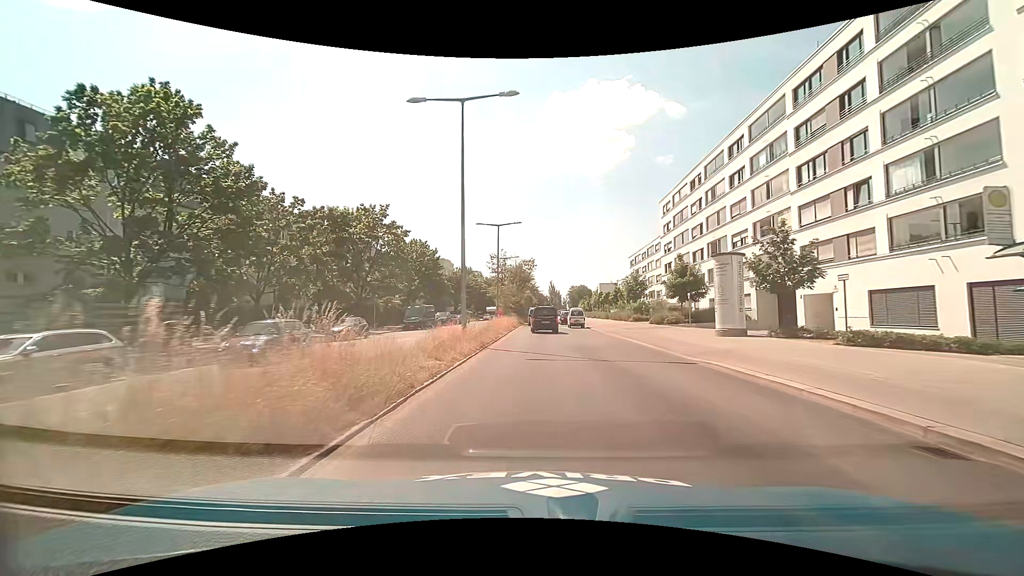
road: secondary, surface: asphalt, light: Day
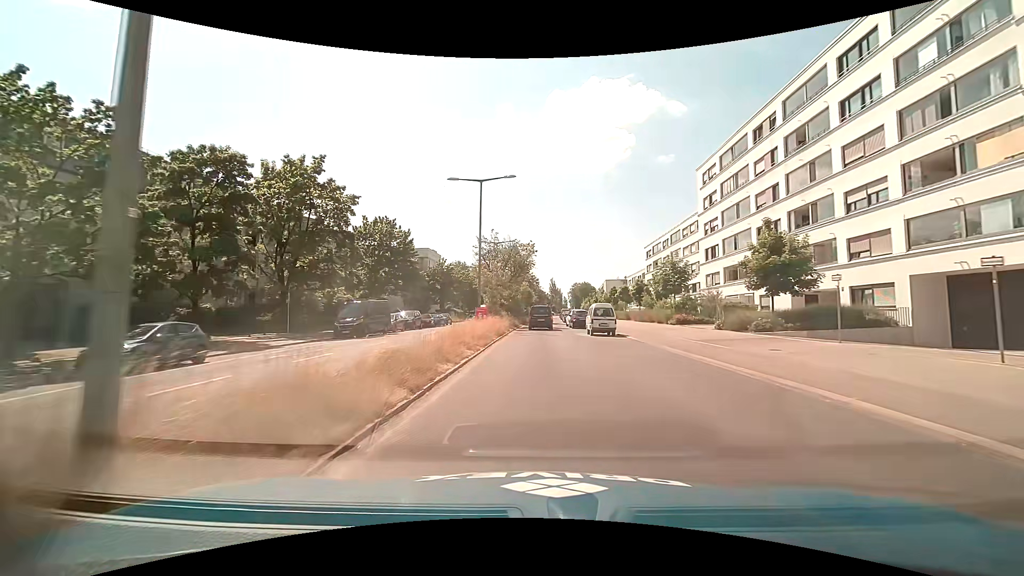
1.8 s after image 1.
(-0.1, +17.5) m; 0°
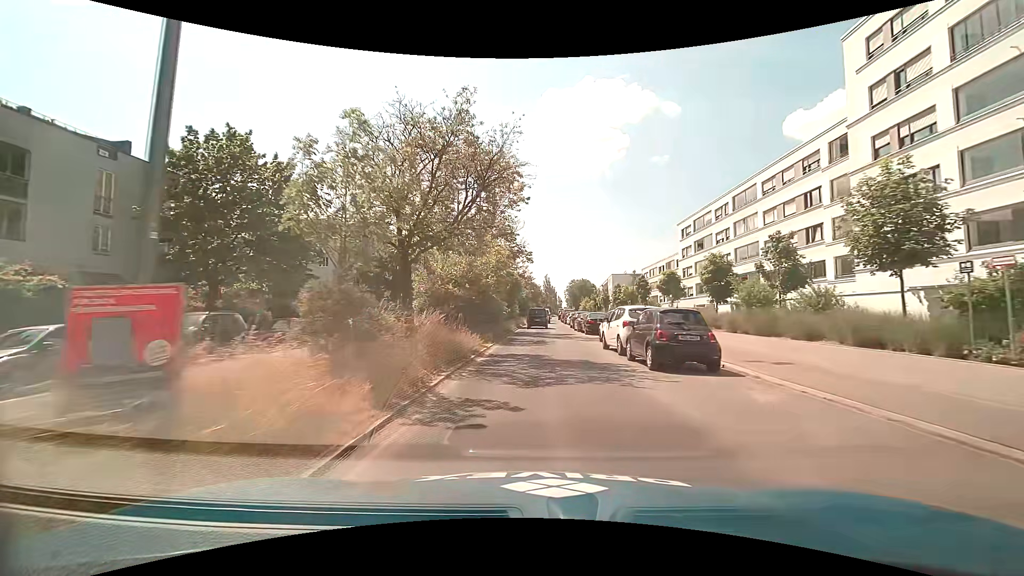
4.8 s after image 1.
(+0.2, +29.2) m; +1°
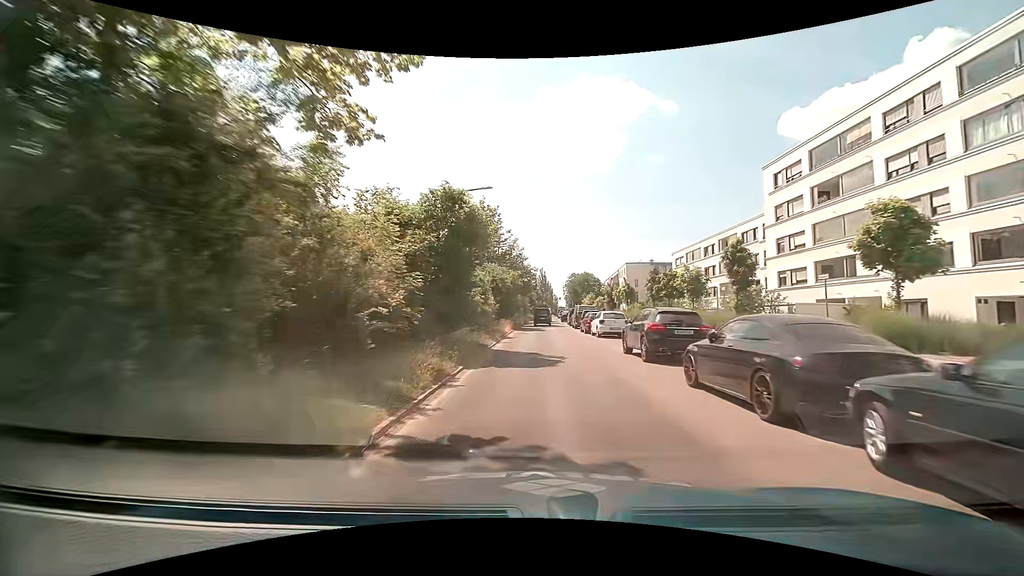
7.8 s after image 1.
(+0.3, +30.1) m; +1°
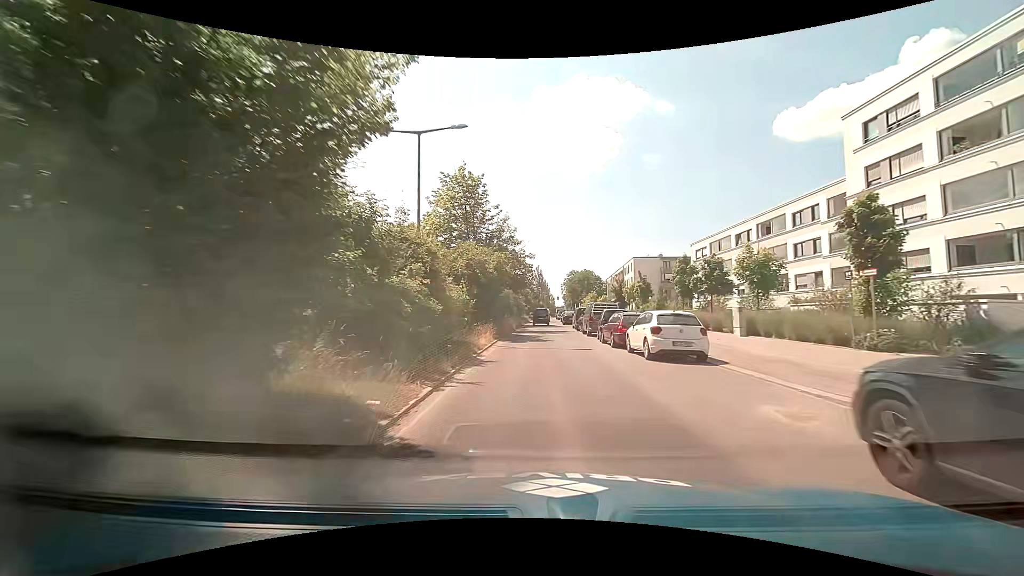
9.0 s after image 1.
(+0.1, +12.6) m; 0°
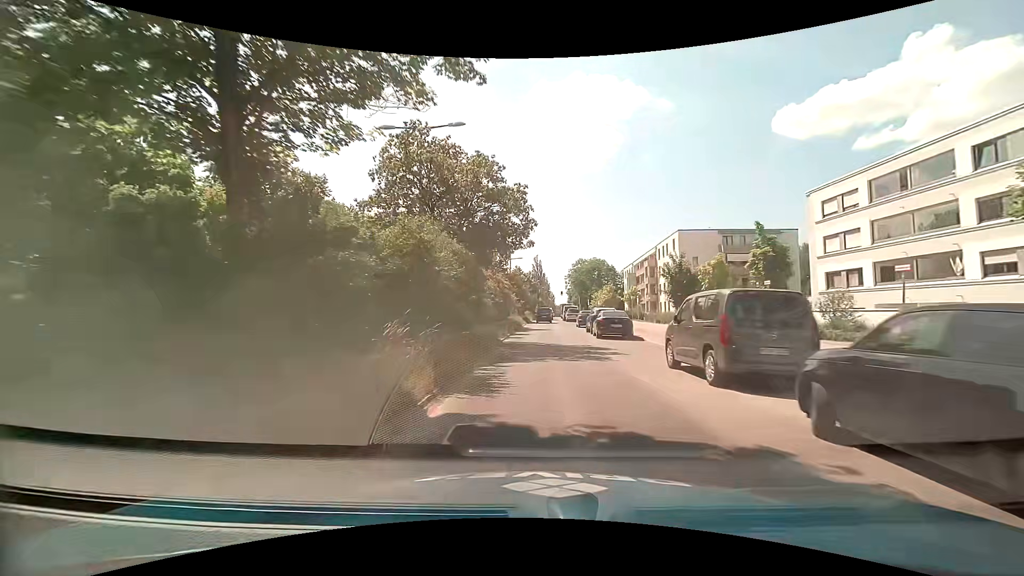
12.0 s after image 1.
(+0.2, +32.1) m; 0°
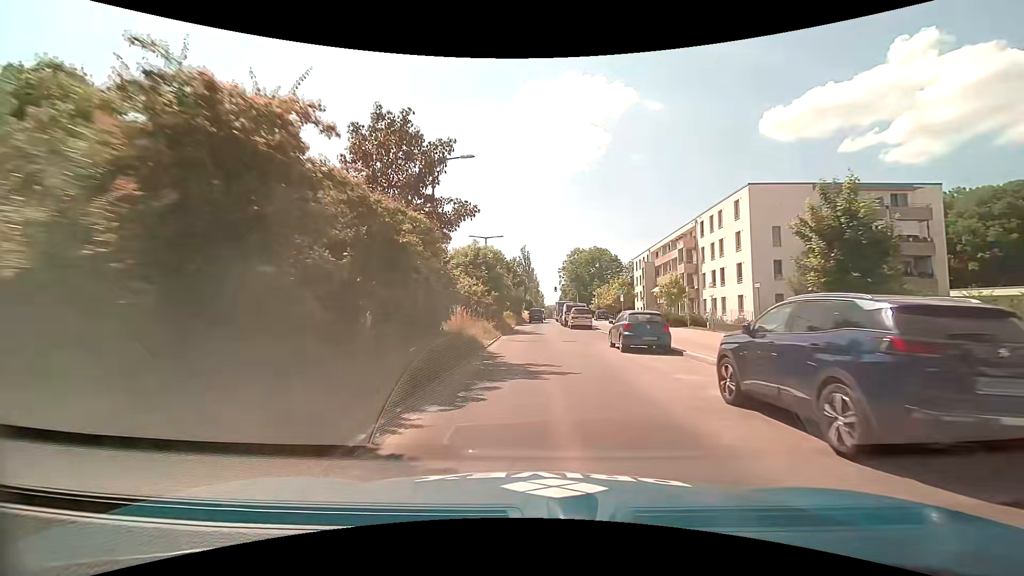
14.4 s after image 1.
(+0.5, +25.5) m; +2°
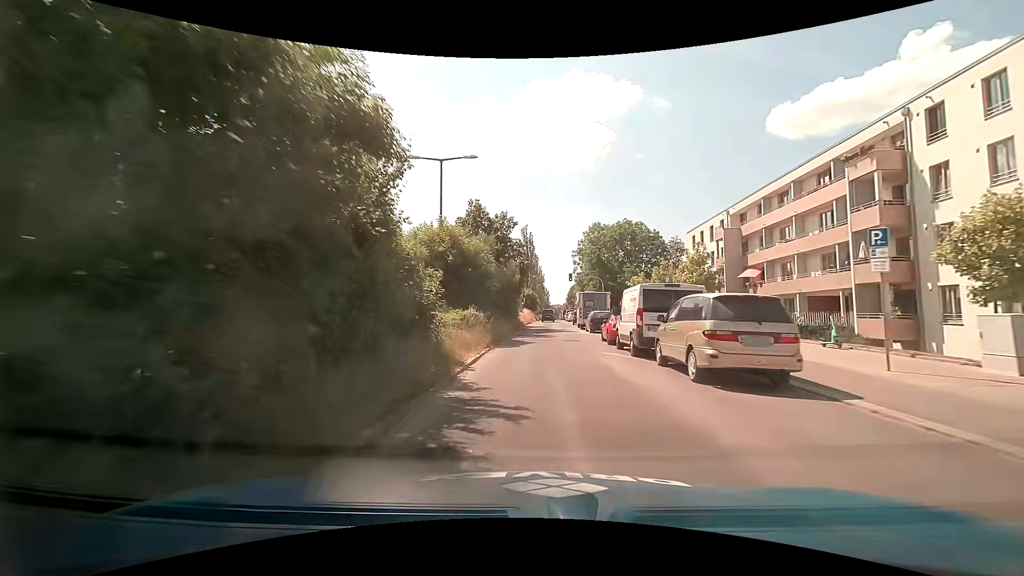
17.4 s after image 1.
(-0.1, +31.0) m; -1°
(0, +10) (0, +20) (0, +30) (+1, +40) (+1, +50) (+1, +60) (+2, +70) (+2, +80) (+3, +90) (+3, +100) m
